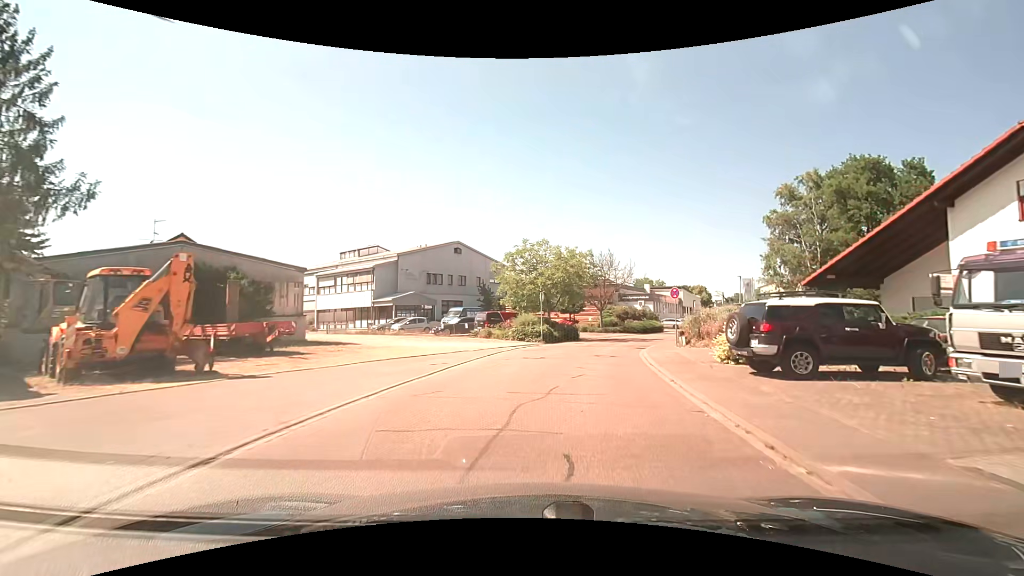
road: residential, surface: asphalt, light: Day
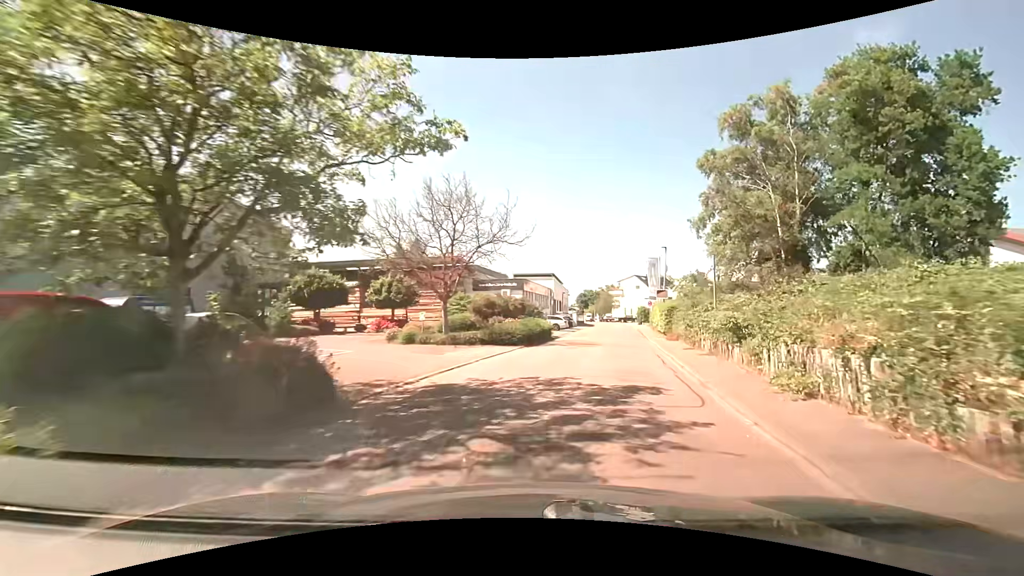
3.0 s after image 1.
(+3.4, +26.6) m; +18°
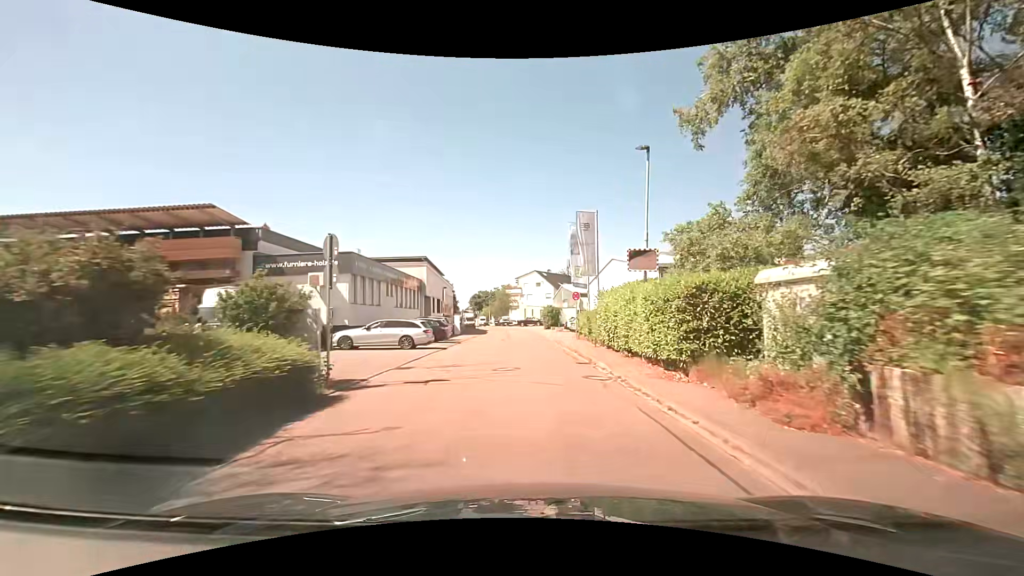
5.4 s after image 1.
(+2.8, +23.4) m; +11°
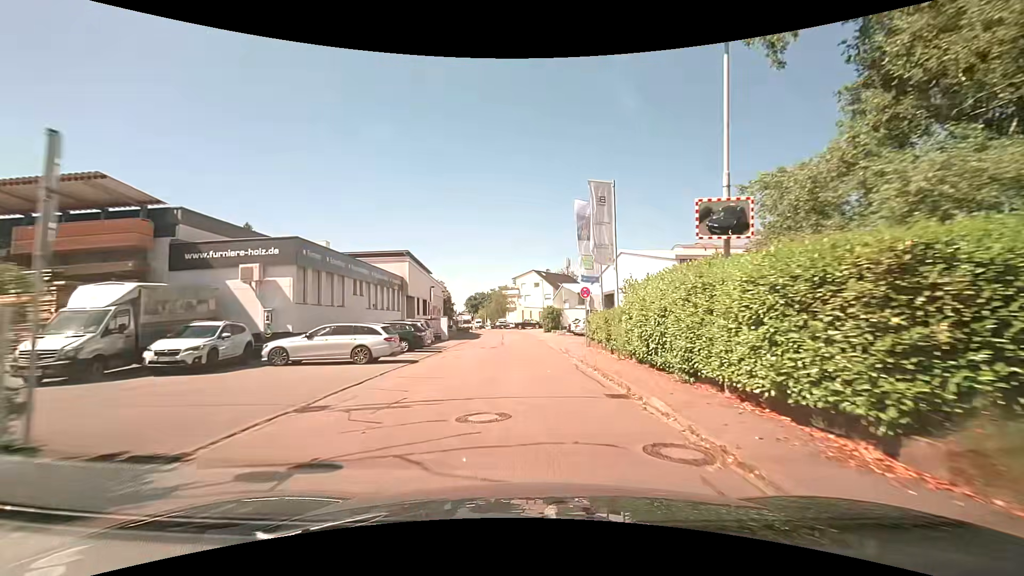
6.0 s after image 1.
(0.0, +6.3) m; 0°
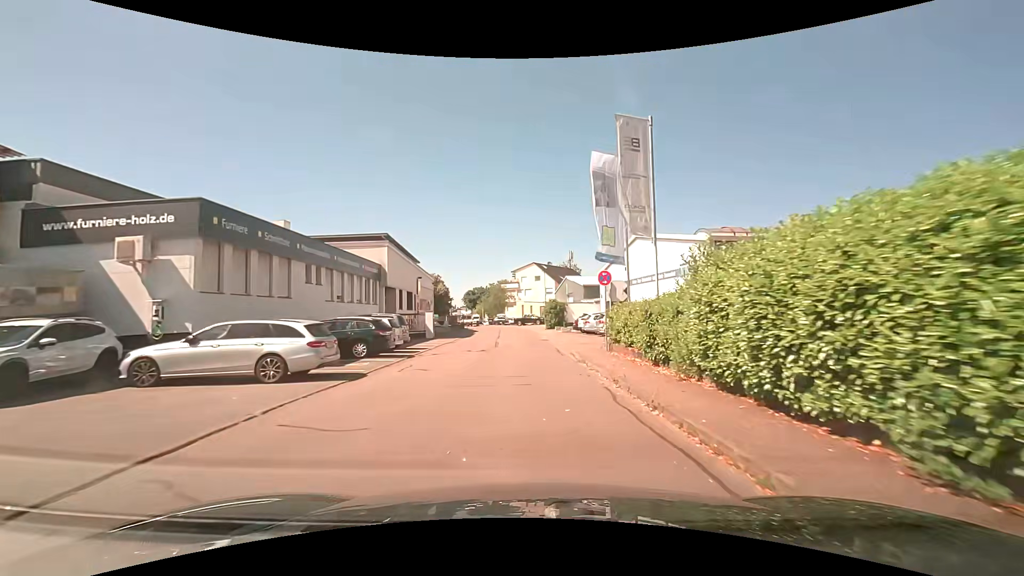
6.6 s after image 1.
(0.0, +6.3) m; -1°
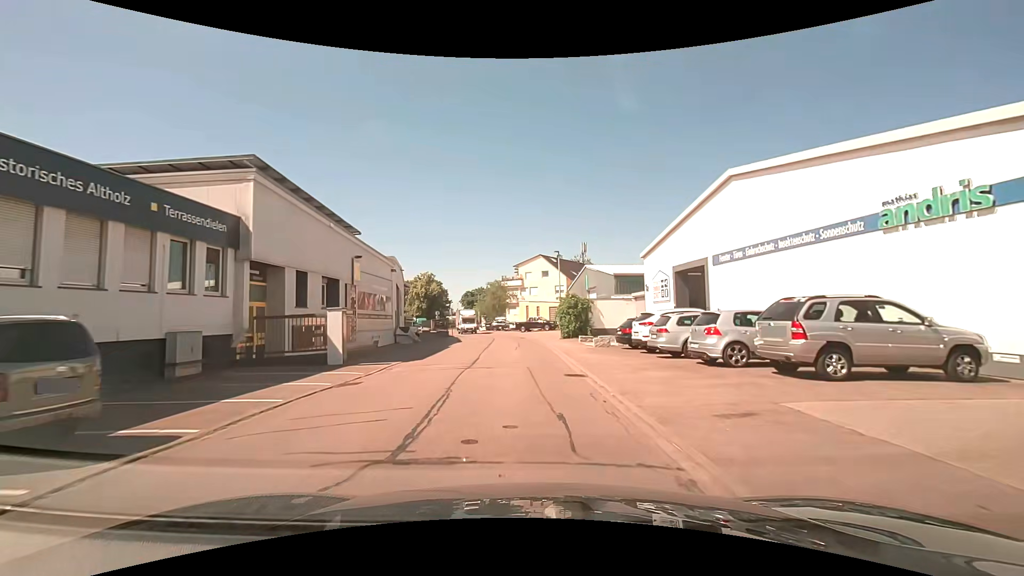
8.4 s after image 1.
(+0.1, +17.9) m; 0°
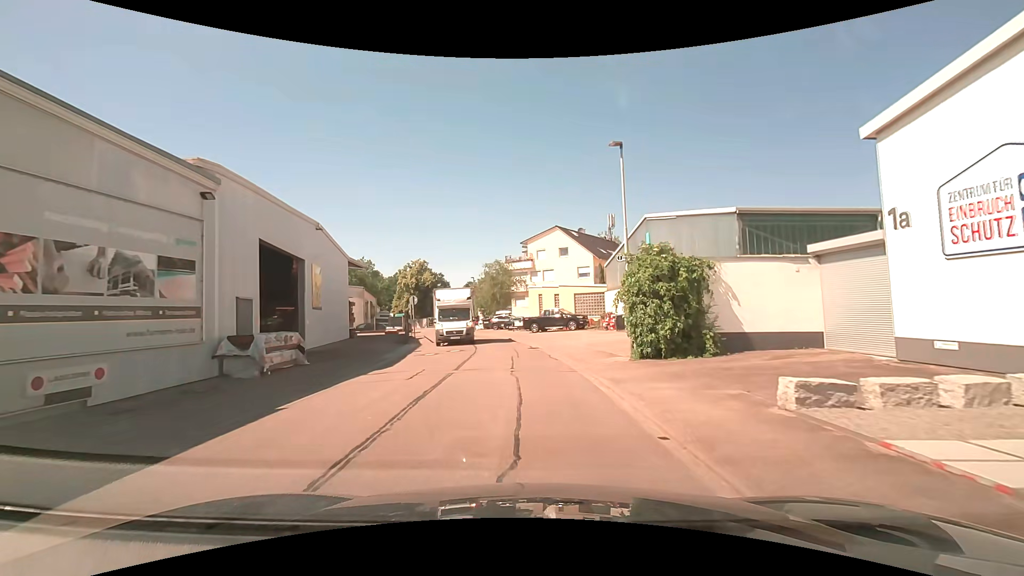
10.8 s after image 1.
(-0.4, +22.0) m; -2°
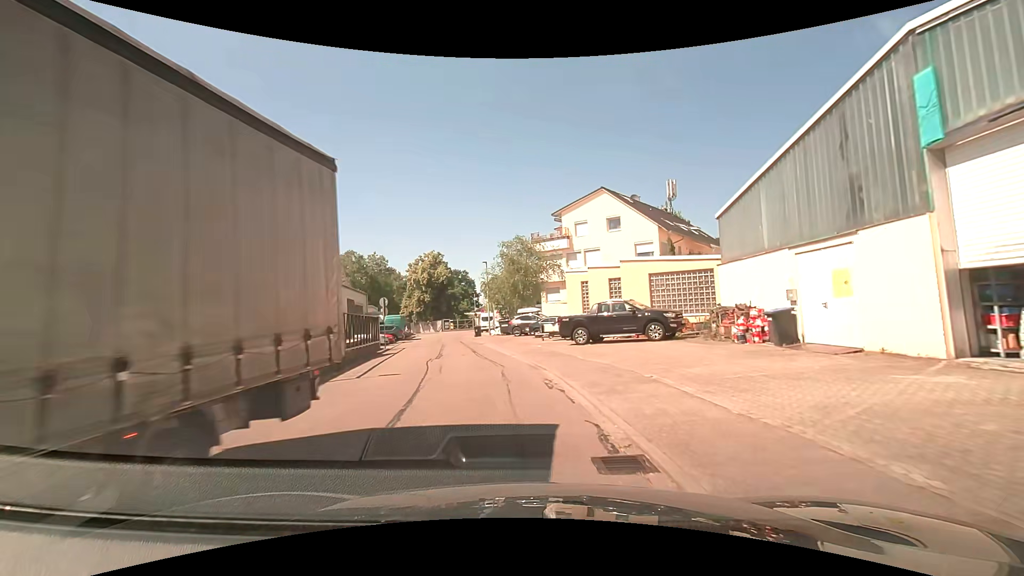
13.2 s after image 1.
(-0.2, +18.1) m; -4°
